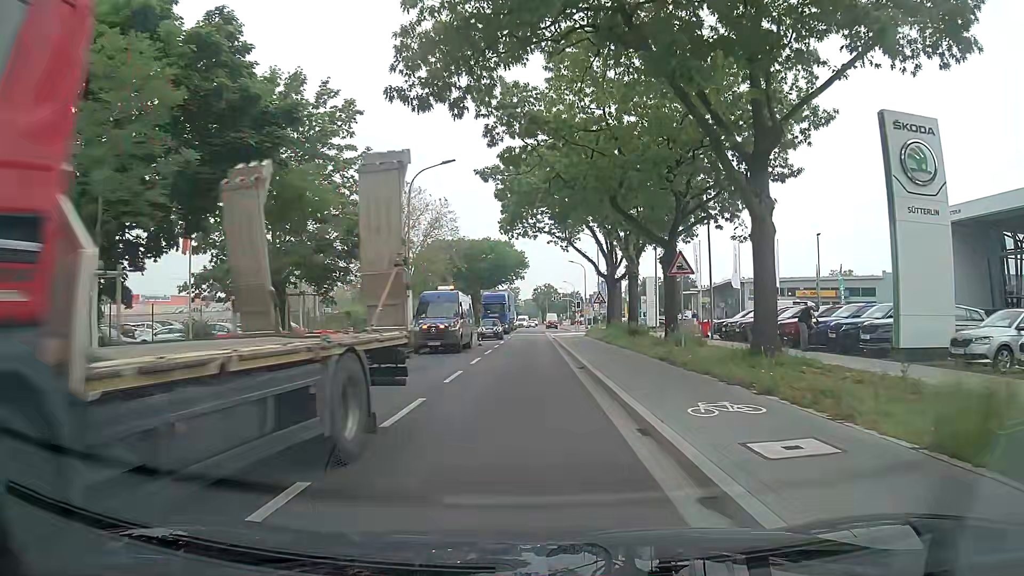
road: tertiary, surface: asphalt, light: Day
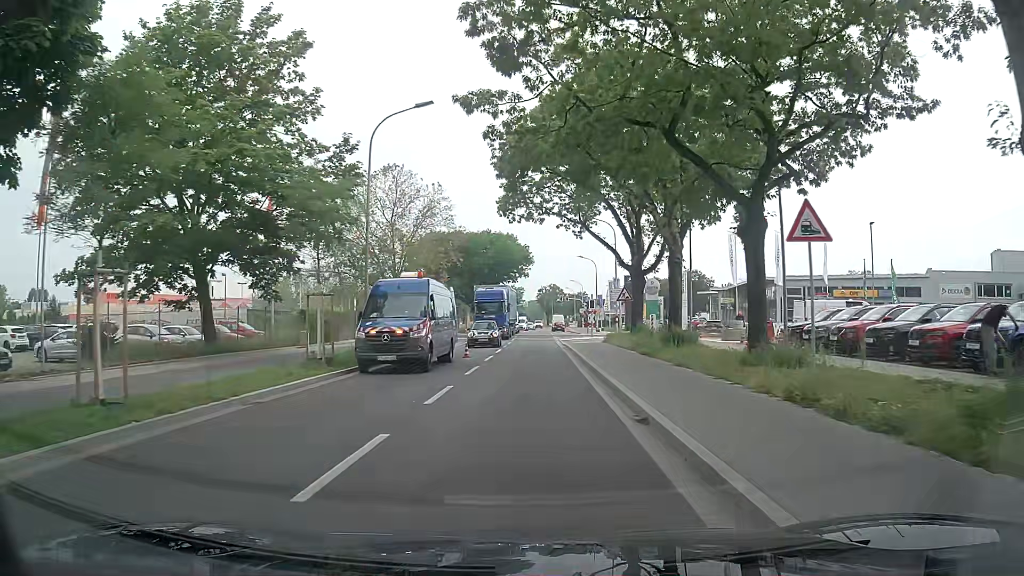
(-0.2, +9.6) m; -1°
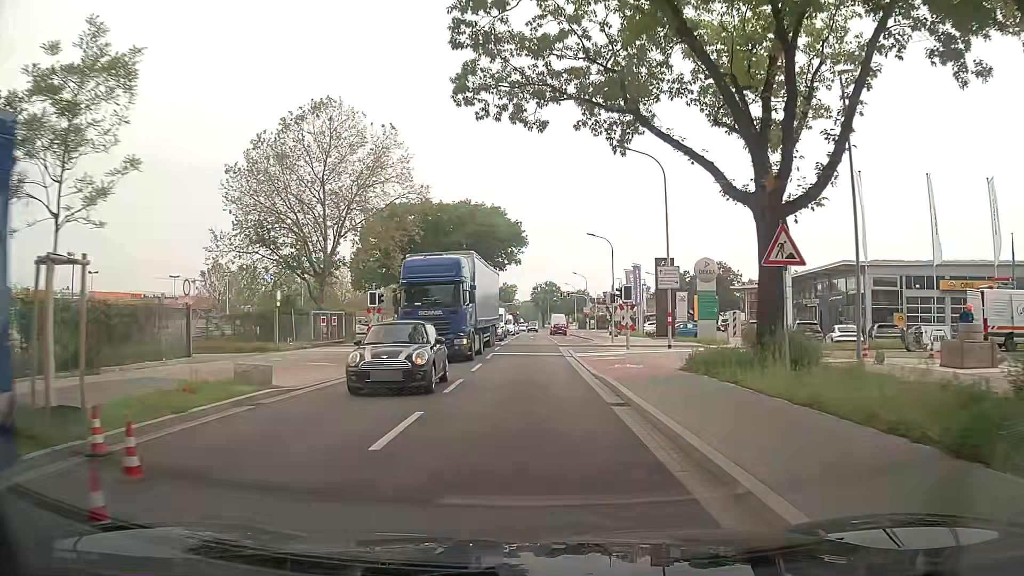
(0.0, +22.1) m; +1°
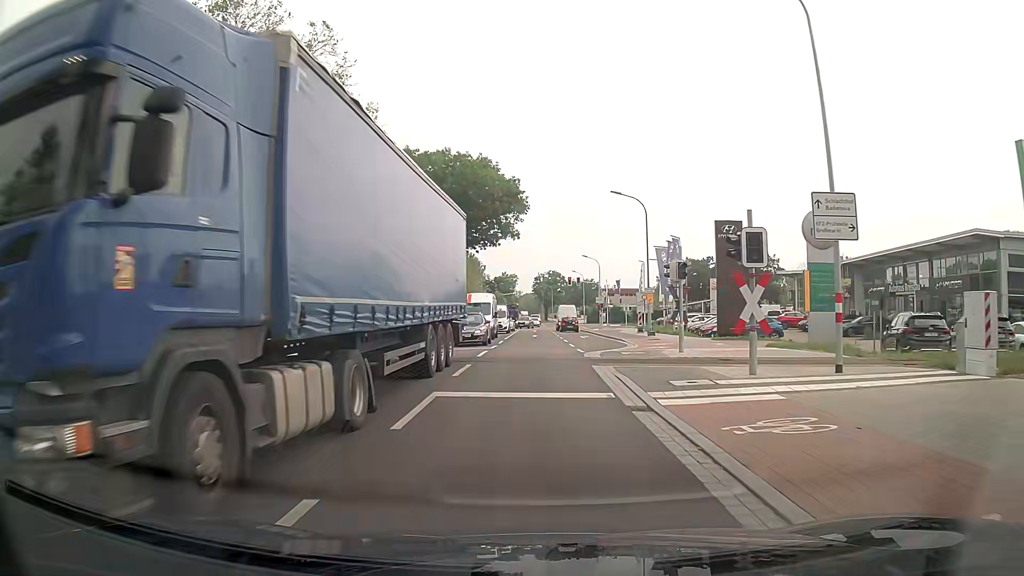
(-0.1, +17.1) m; -1°
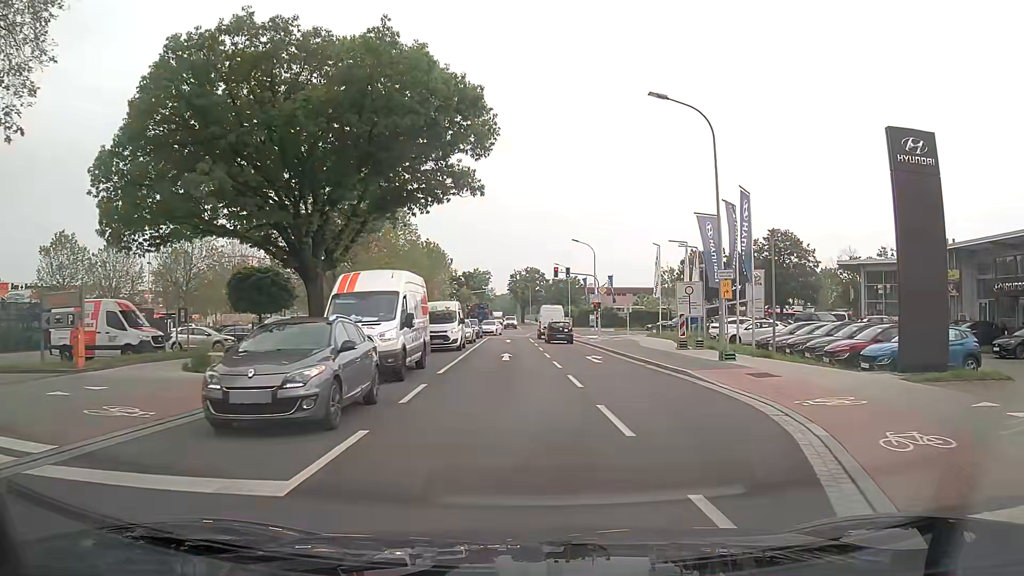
(+0.3, +20.3) m; +2°
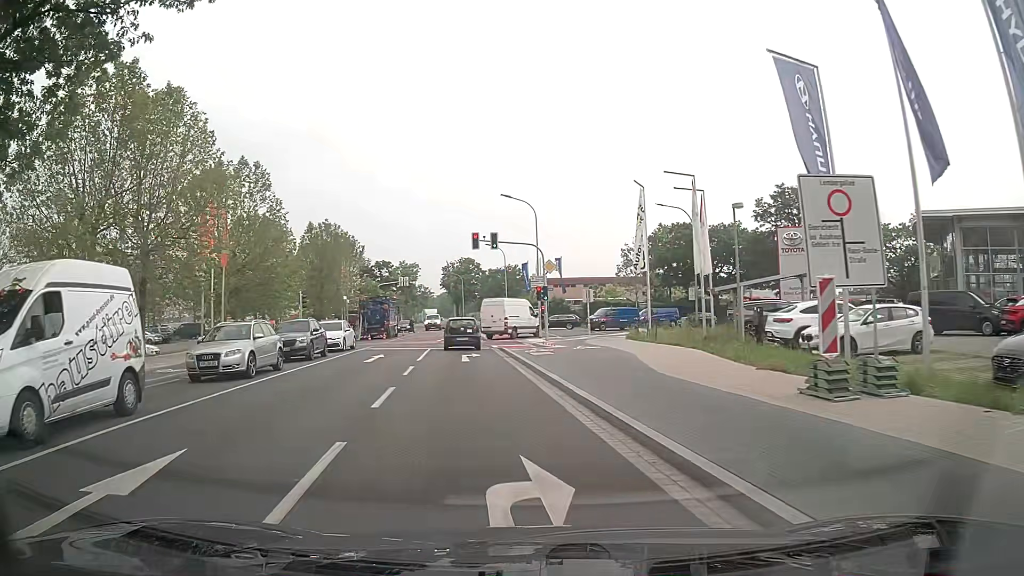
(+2.1, +21.9) m; +5°
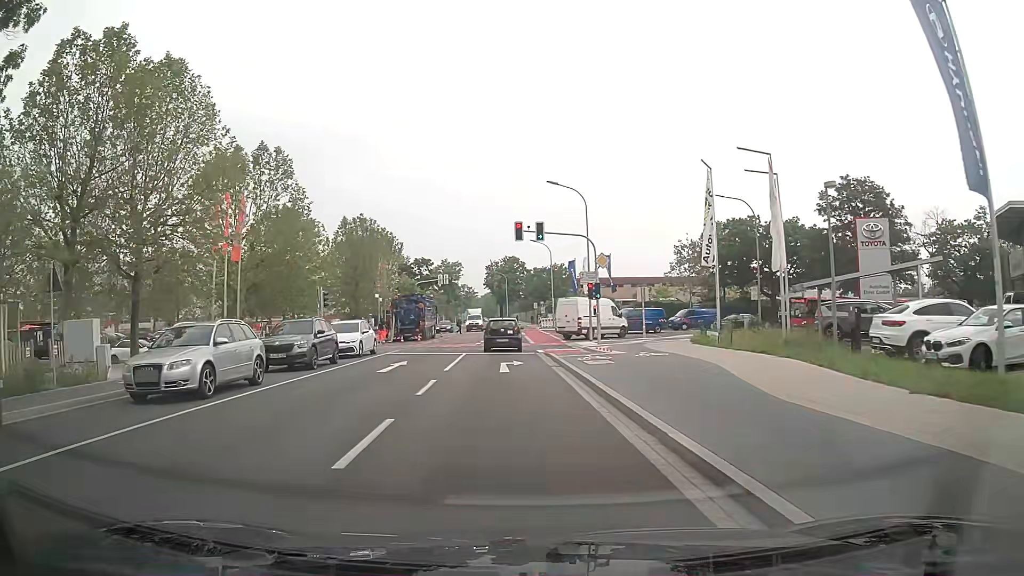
(-0.2, +4.4) m; -5°
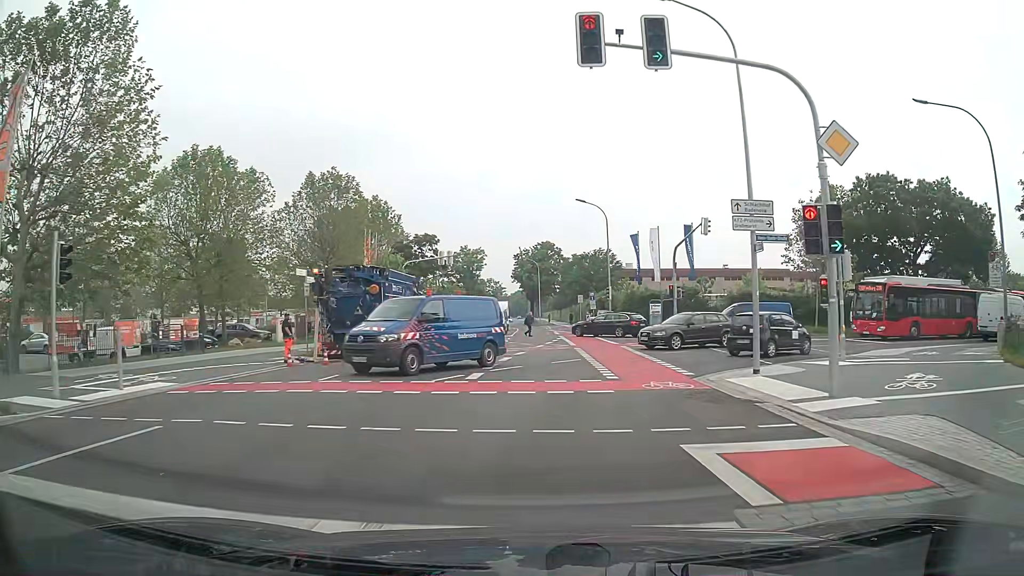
(-0.8, +23.7) m; -2°
(0, +10) (+3, +19) (+11, +26) (+20, +29) (+30, +33) (+39, +37) (+48, +40) (+57, +44) (+67, +47) (+76, +50) m
